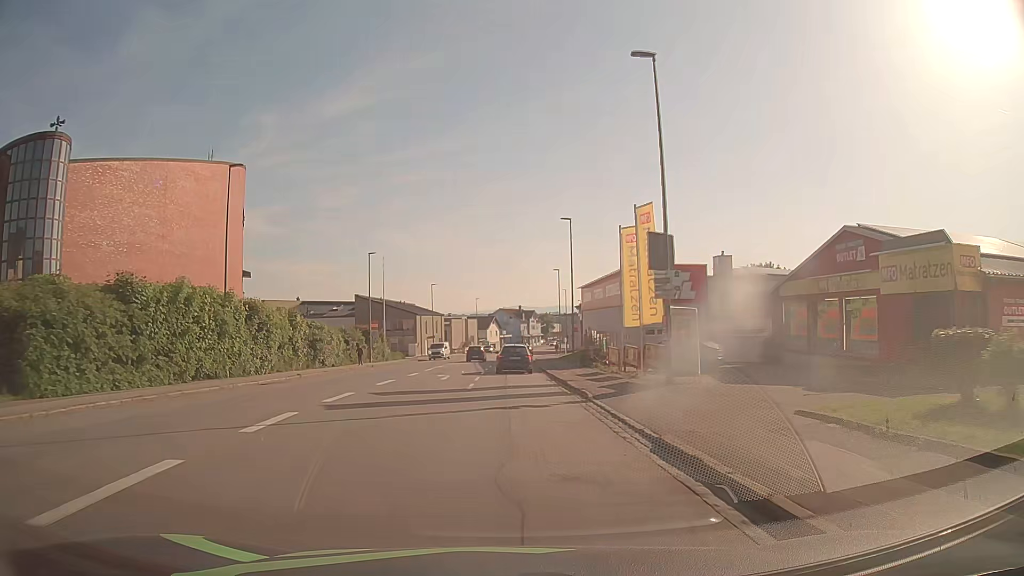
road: tertiary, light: Day
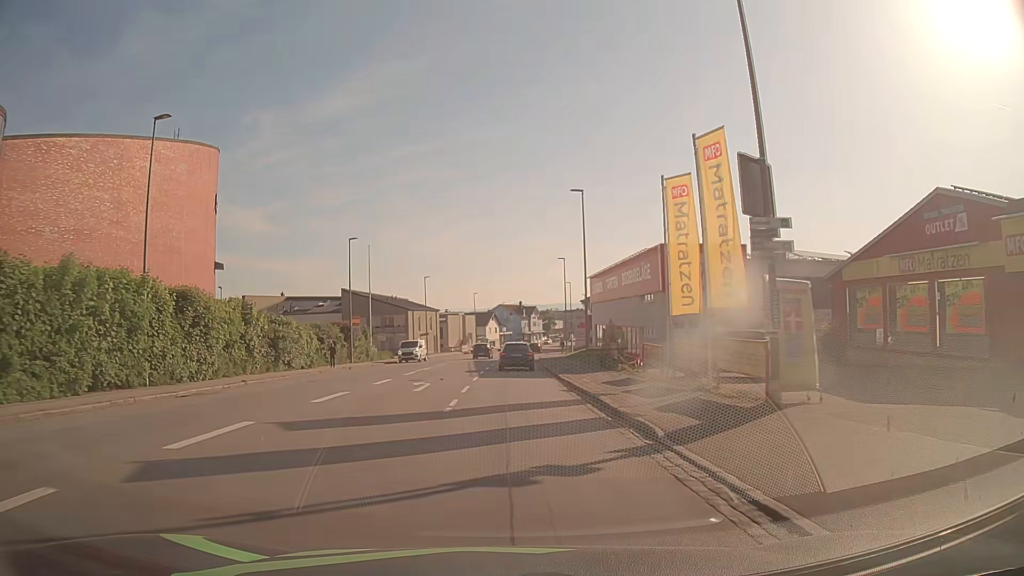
(0.0, +8.1) m; 0°
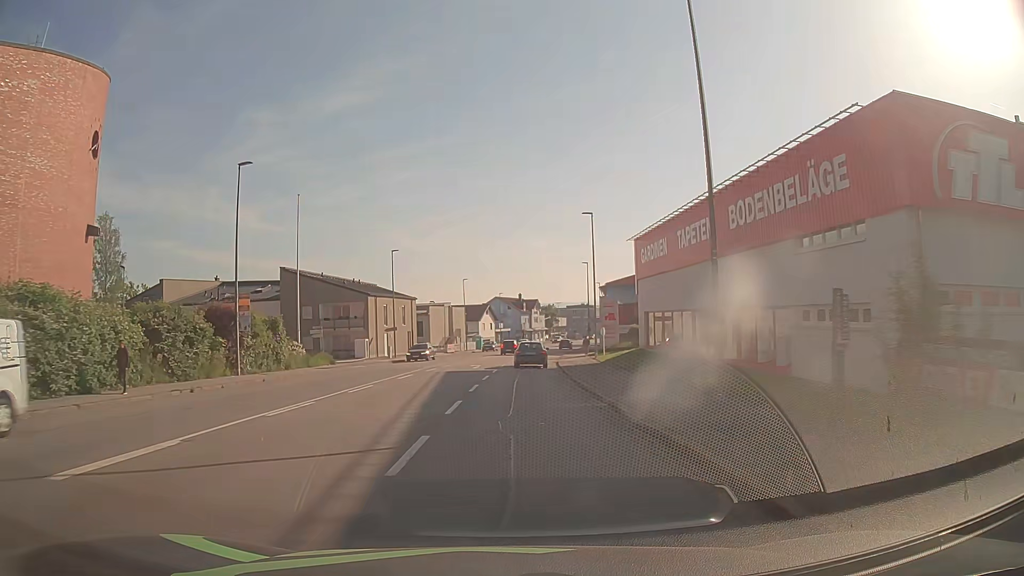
(+0.1, +24.4) m; 0°
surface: asphalt
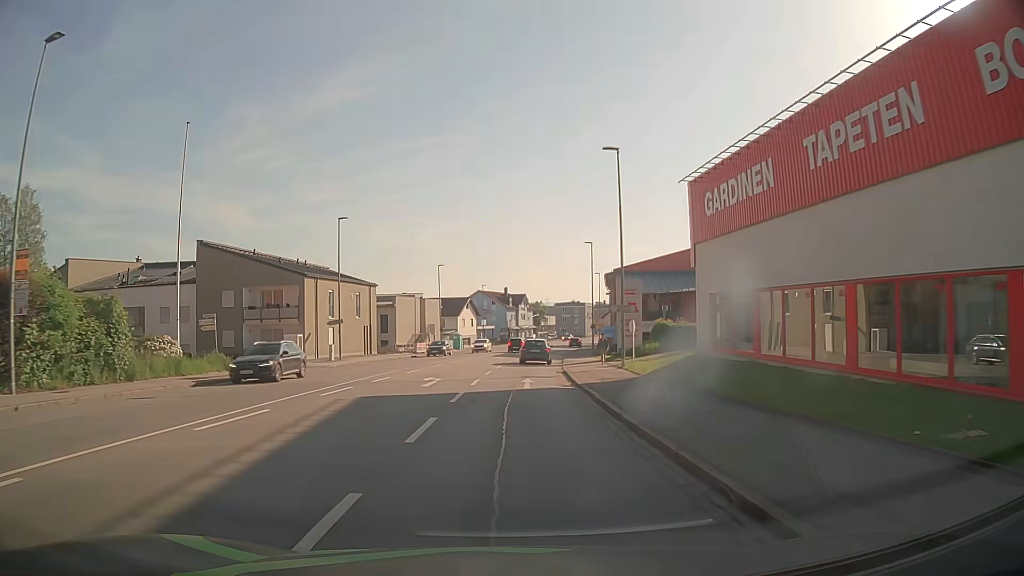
(+0.2, +16.2) m; +1°
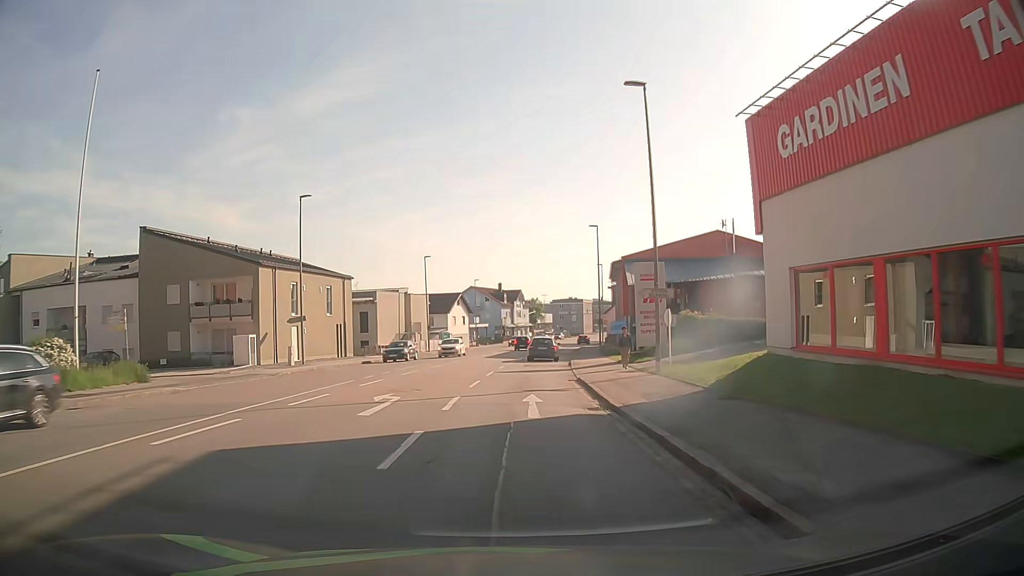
(0.0, +8.1) m; 0°
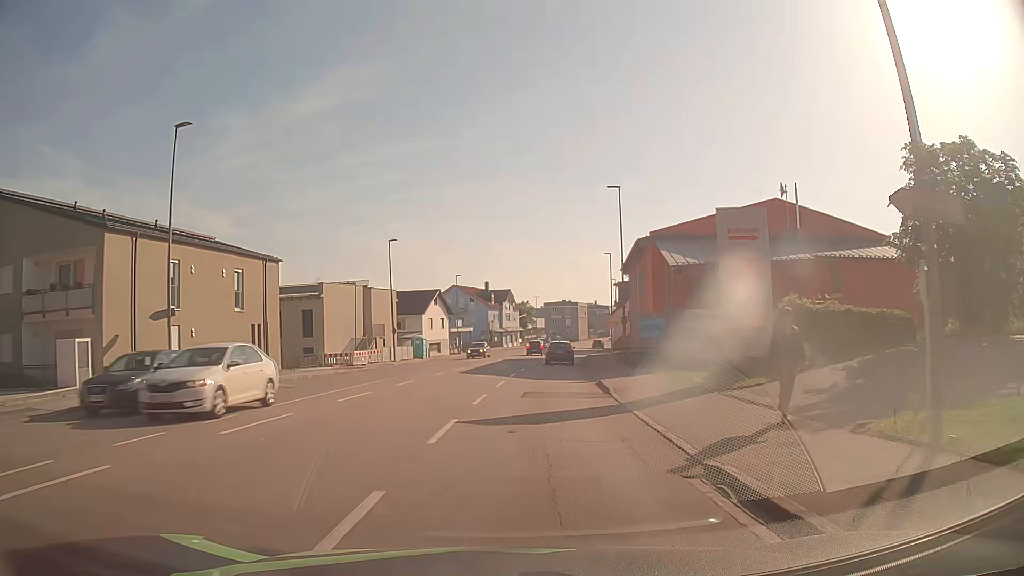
(0.0, +15.8) m; +1°
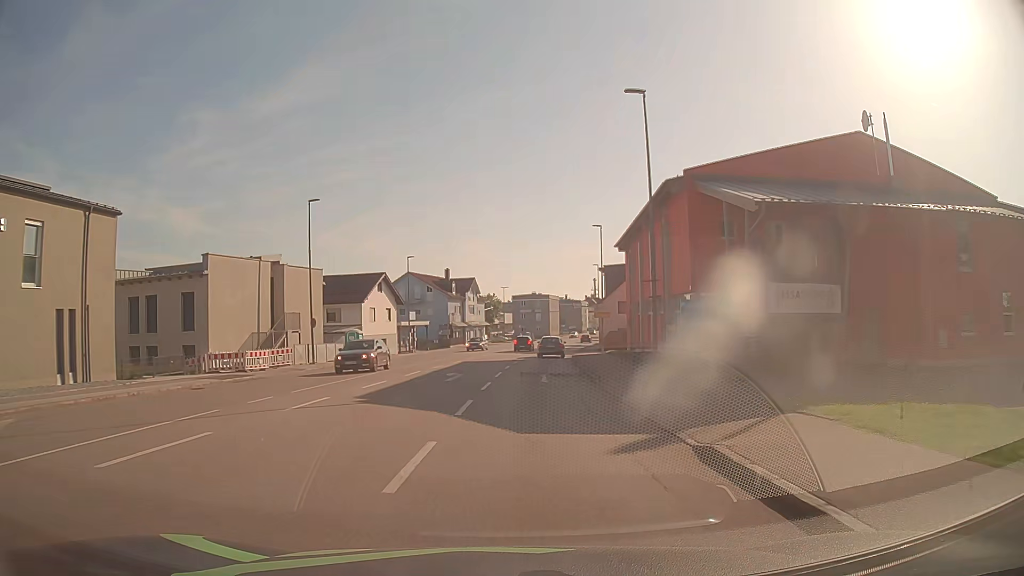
(+0.4, +15.4) m; +3°
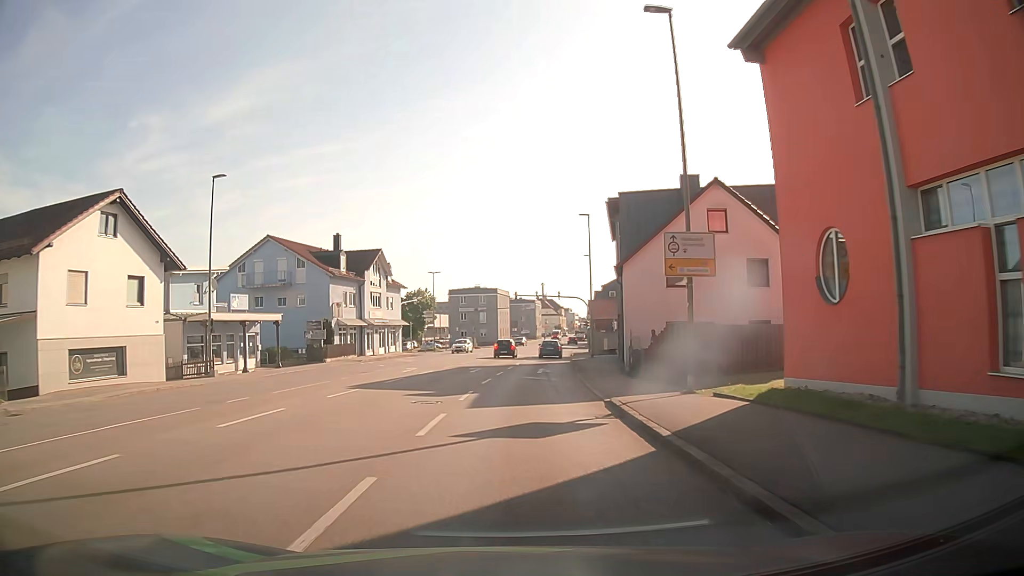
(+1.7, +38.2) m; +5°
(0, +10) (0, +20) (+1, +30) (+2, +40) (+3, +50) (+4, +60) (+5, +70) (+6, +80) (+7, +90) (+8, +100) m
